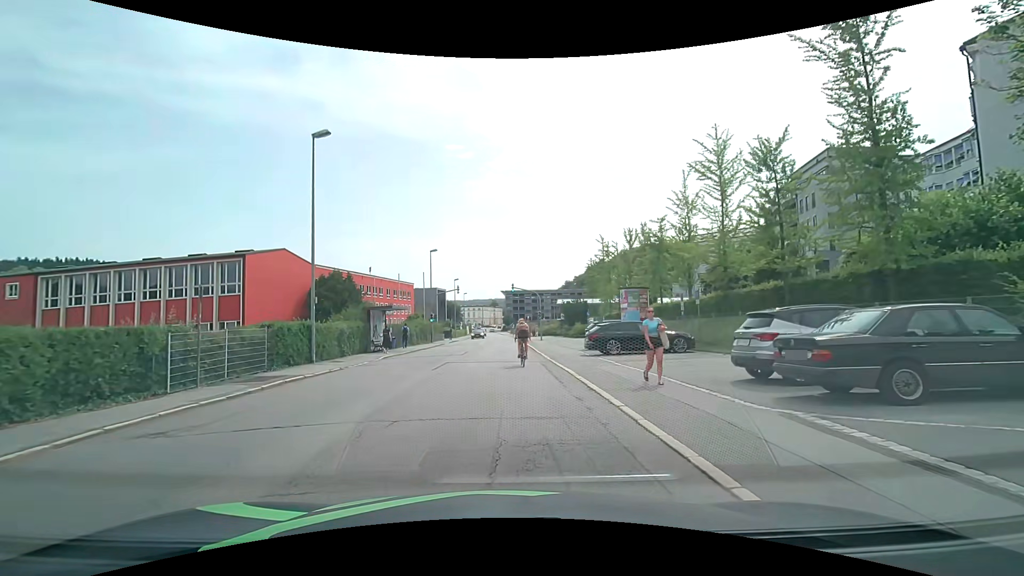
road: tertiary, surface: asphalt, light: Day
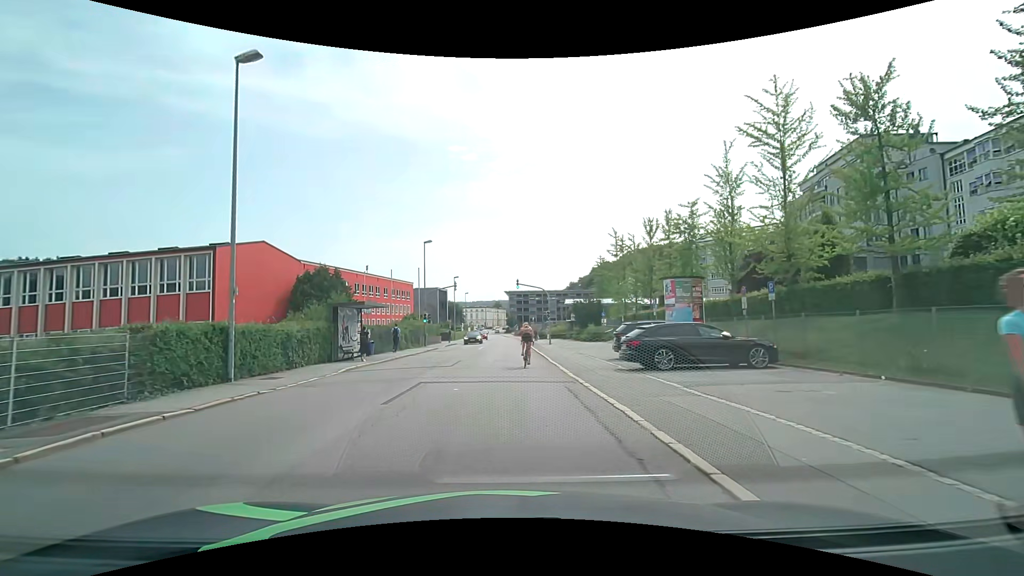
(0.0, +6.6) m; 0°
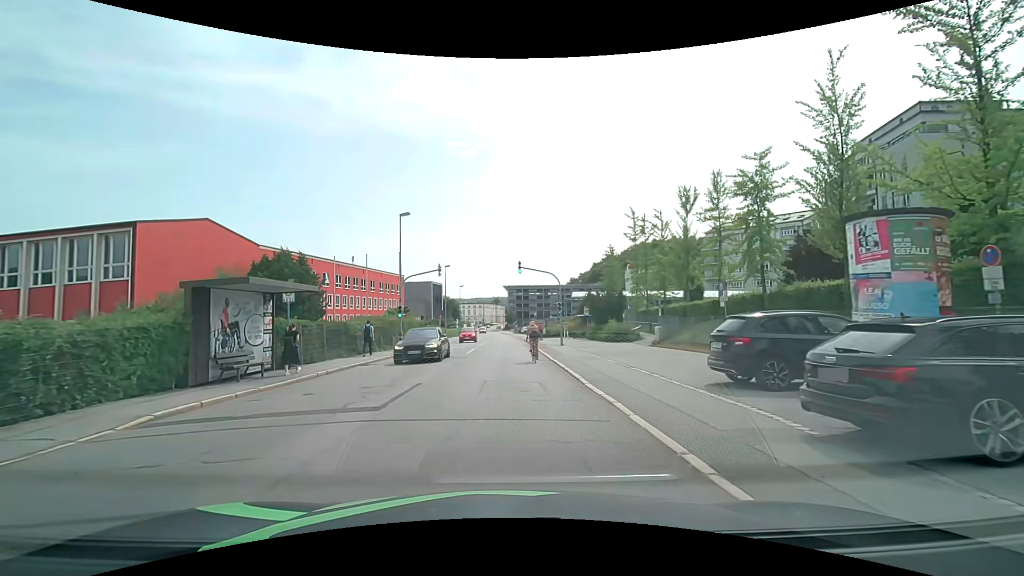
(0.0, +10.5) m; 0°
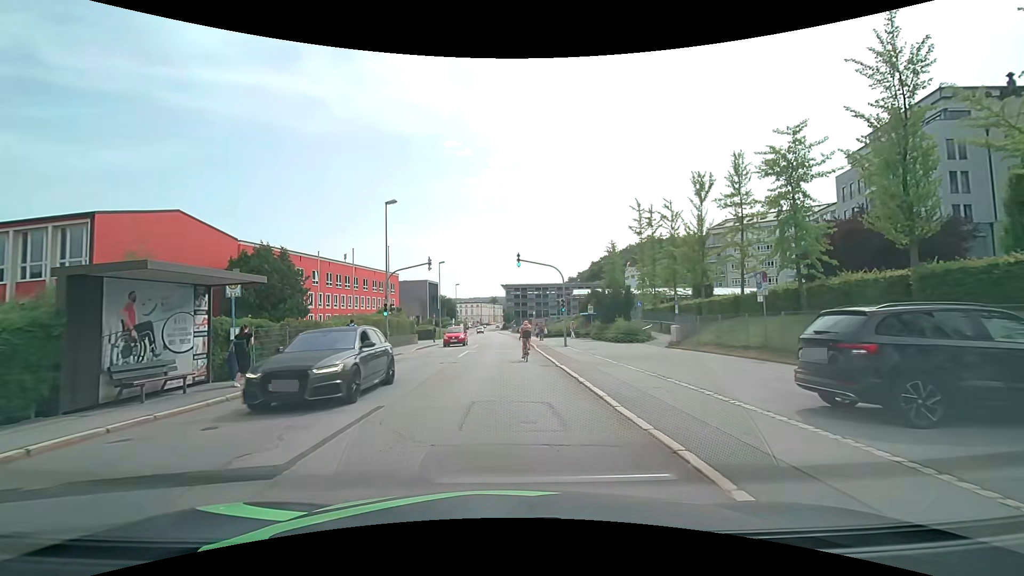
(0.0, +3.6) m; 0°
(0, +10) (0, +20) (0, +30) (0, +40) (0, +50) (0, +60) (0, +70) (0, +80) (-1, +90) (-1, +100) m
